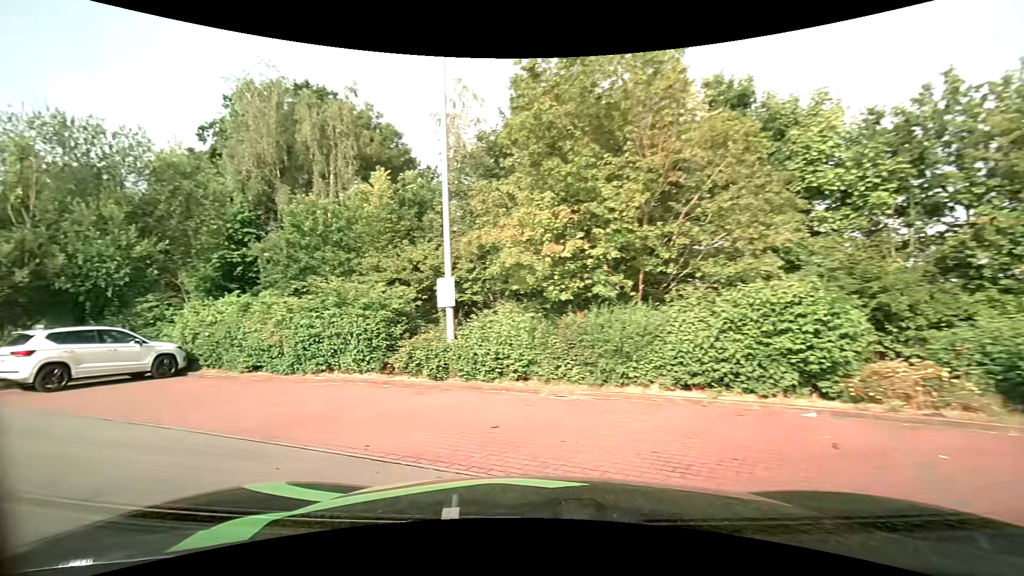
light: Day
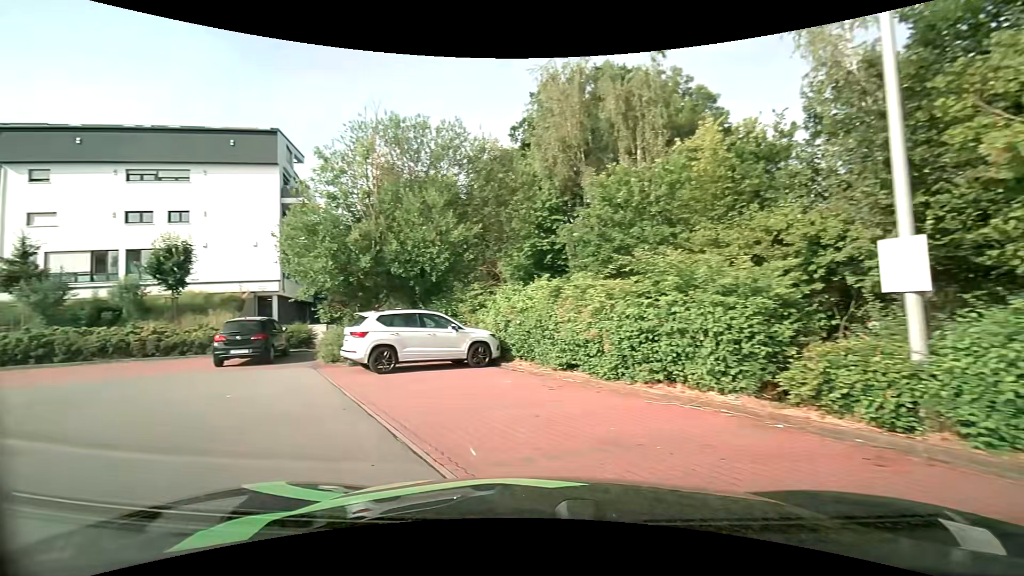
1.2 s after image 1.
(-1.2, +4.1) m; -33°
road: service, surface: asphalt
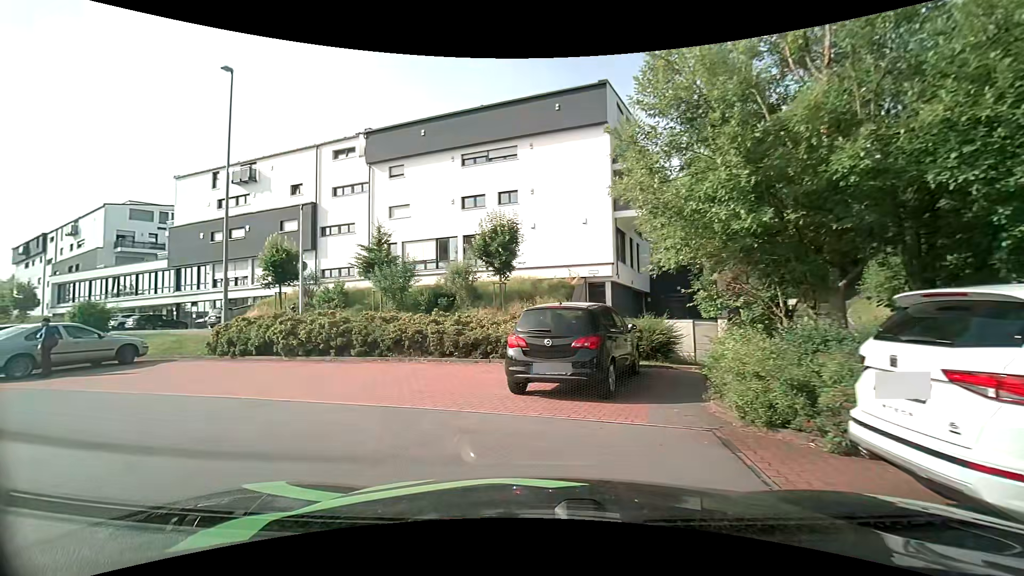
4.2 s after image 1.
(-3.7, +9.1) m; -36°
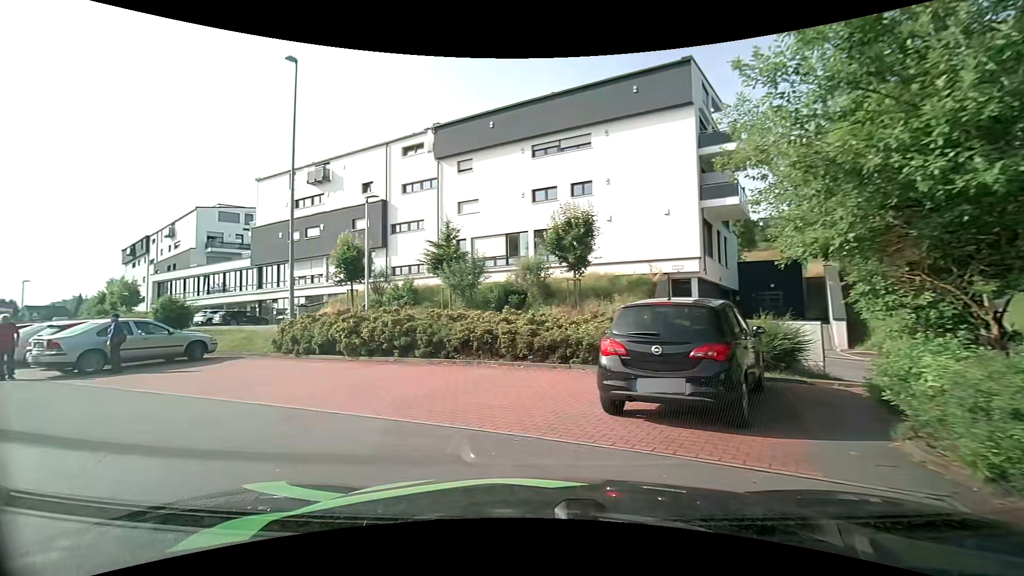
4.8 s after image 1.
(-0.1, +1.7) m; -7°
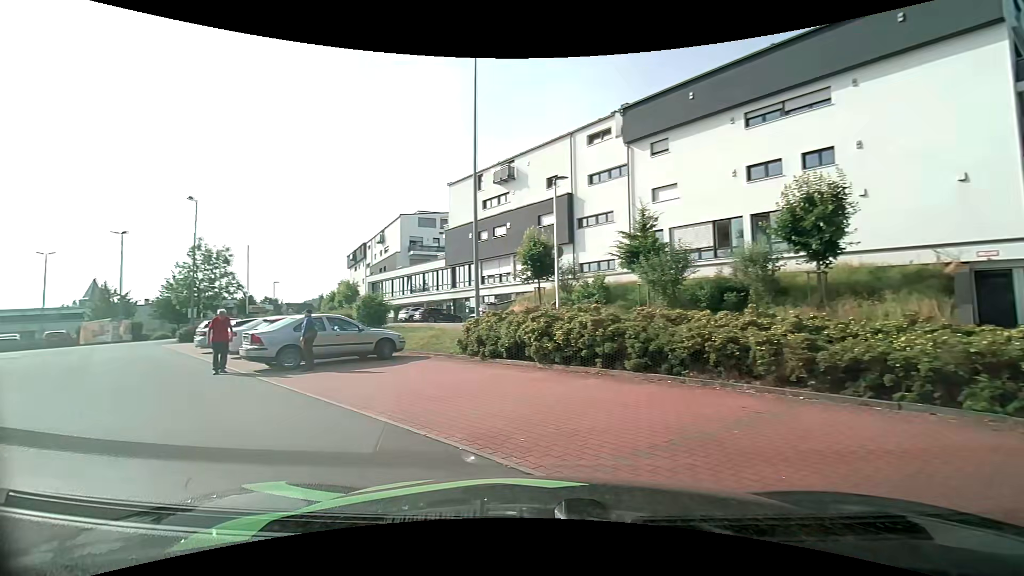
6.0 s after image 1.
(-0.6, +3.1) m; -21°
